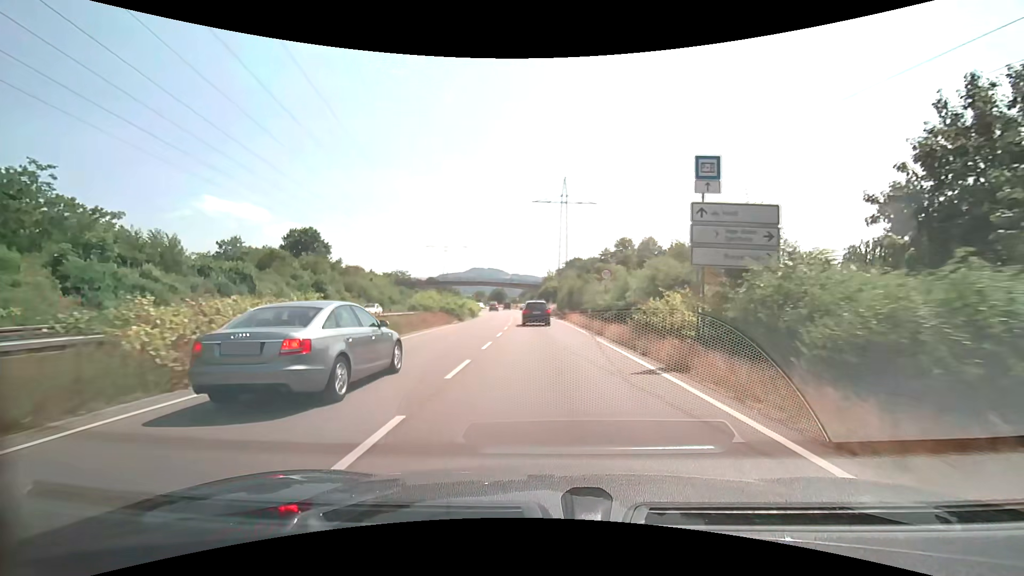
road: trunk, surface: asphalt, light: Day
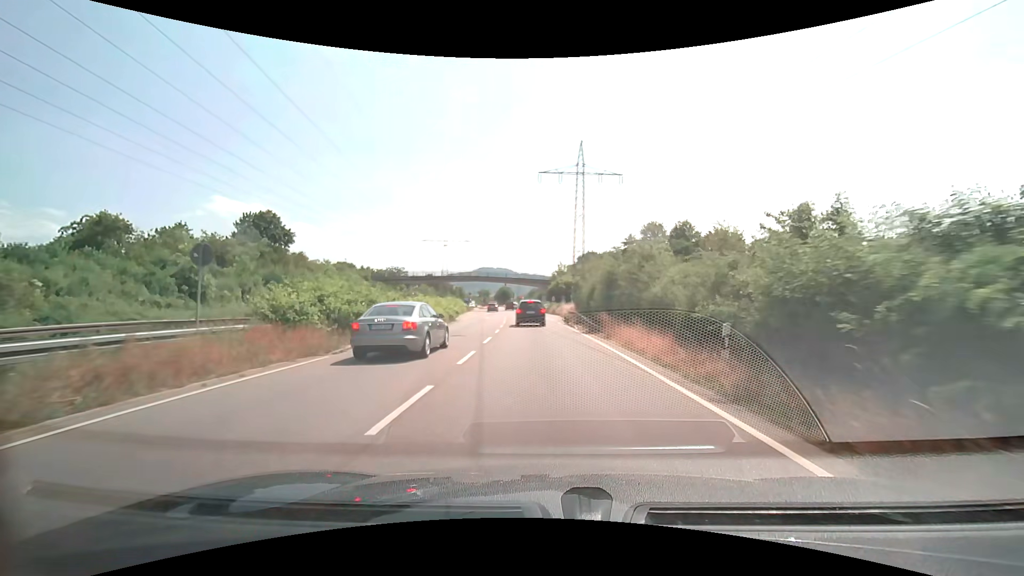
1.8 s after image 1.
(-0.1, +21.8) m; -1°
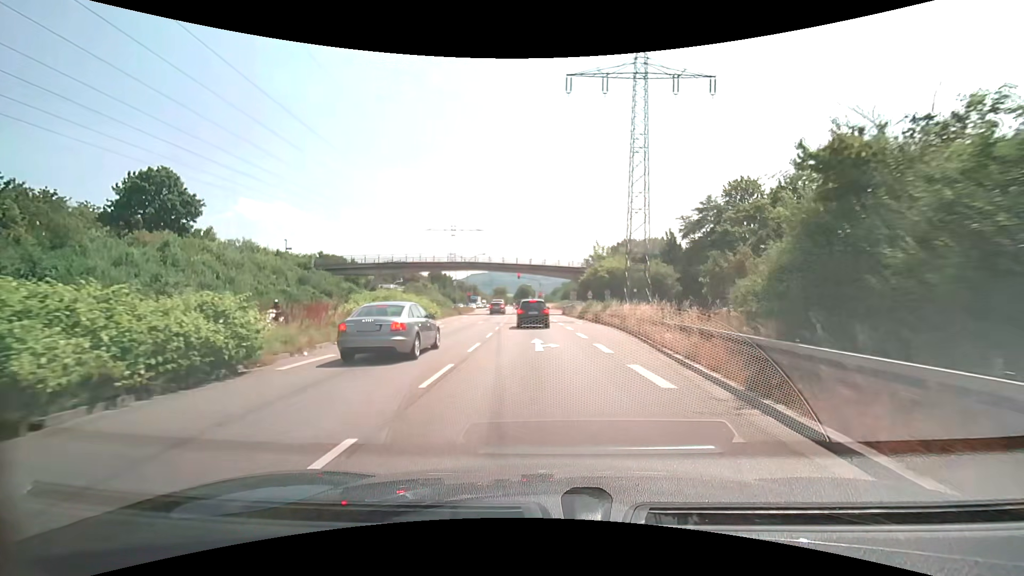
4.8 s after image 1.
(-0.7, +33.1) m; -2°
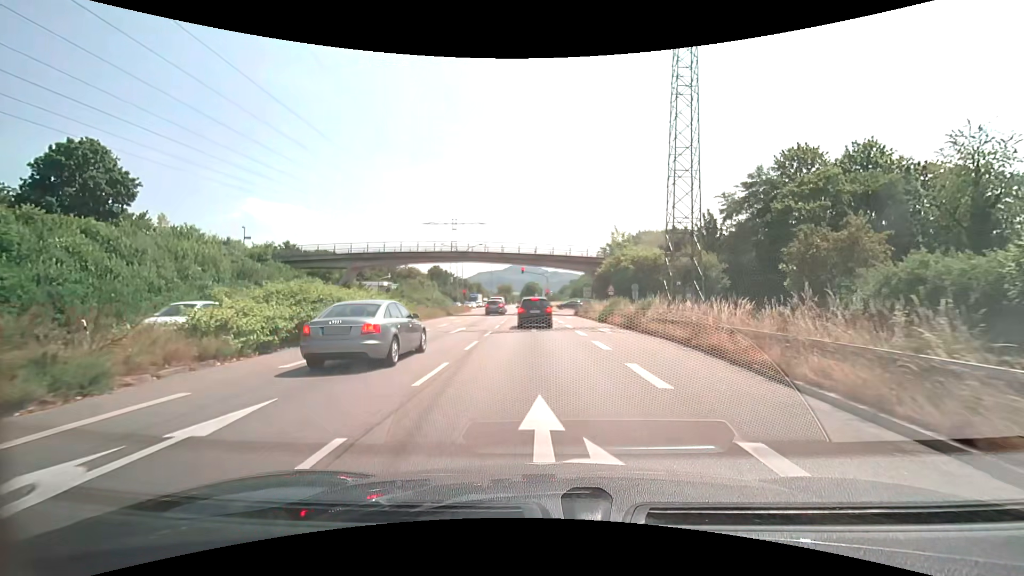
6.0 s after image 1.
(-0.1, +12.0) m; -1°
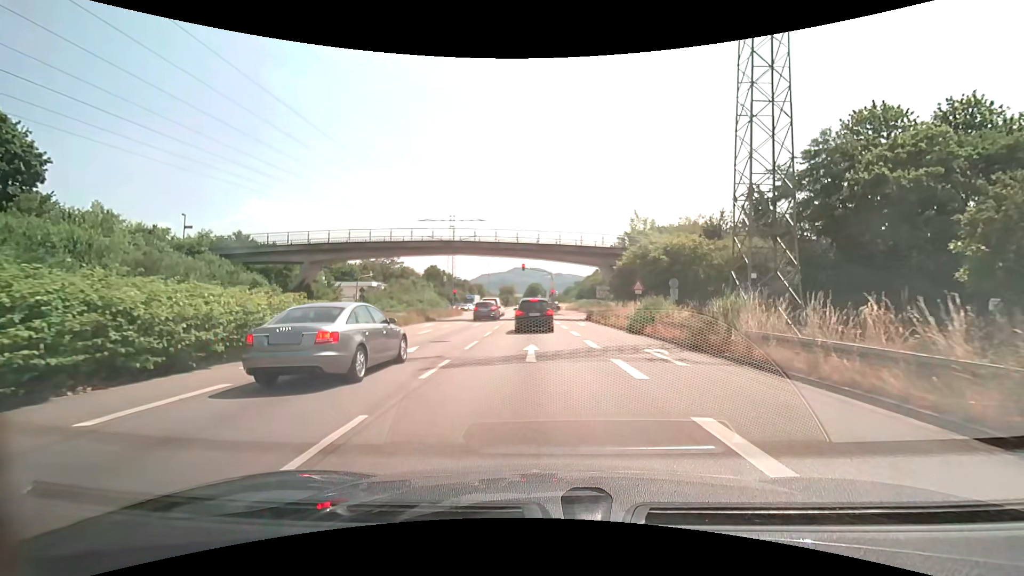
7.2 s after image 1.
(0.0, +10.8) m; 0°
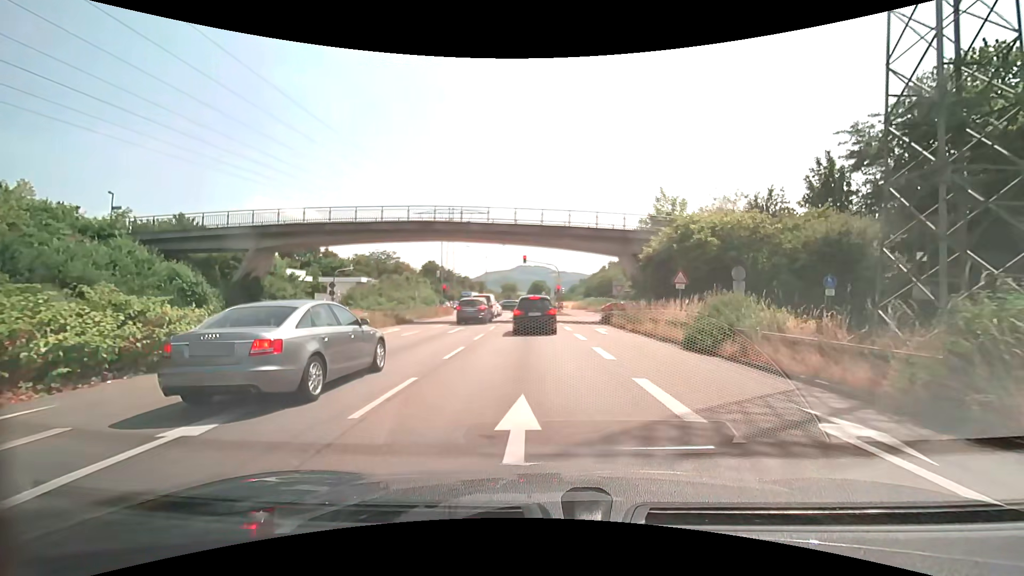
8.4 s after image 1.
(0.0, +9.0) m; 0°
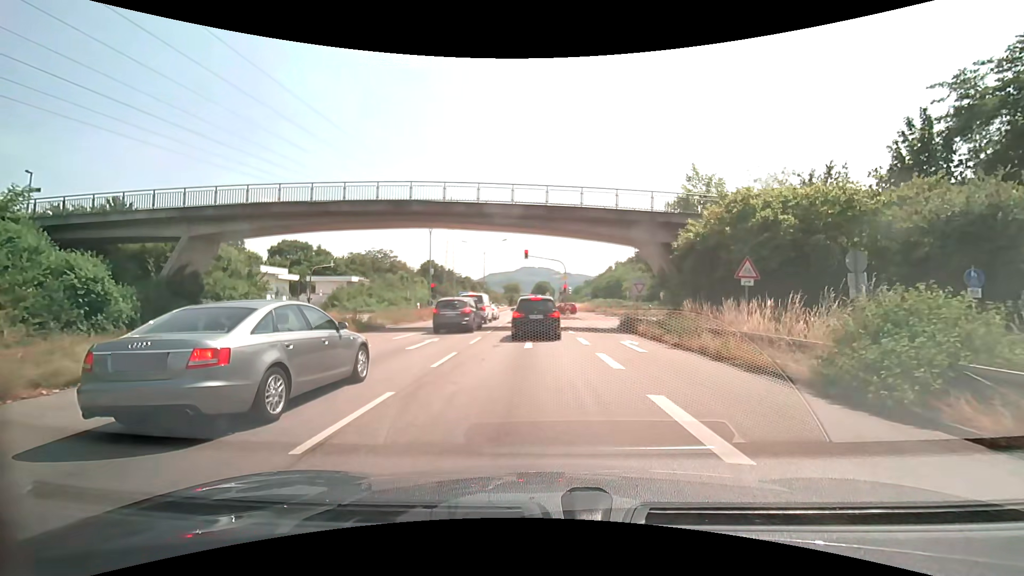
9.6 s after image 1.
(0.0, +7.2) m; -1°
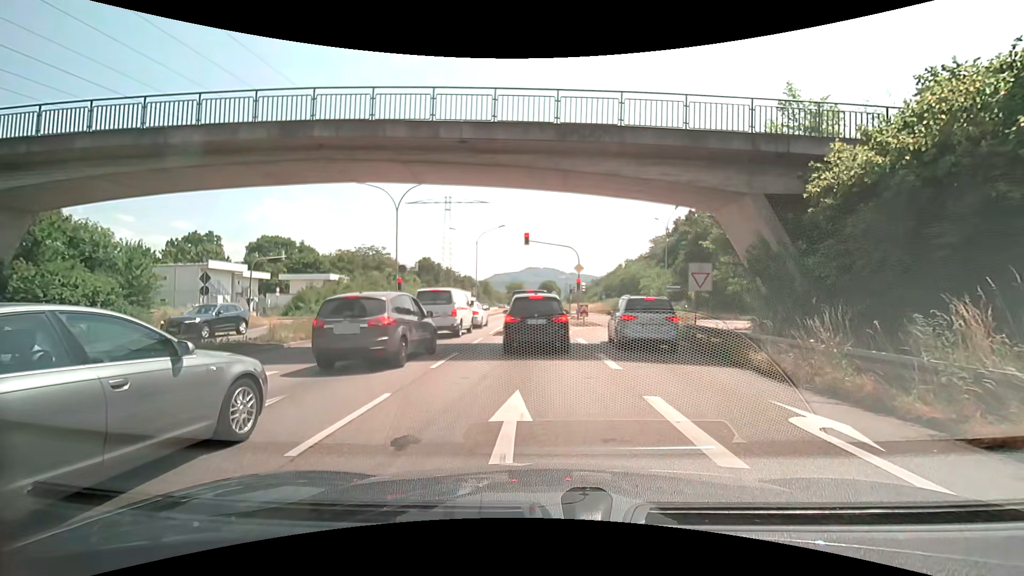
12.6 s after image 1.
(-0.1, +11.8) m; 0°
(0, +10) (0, +20) (-1, +30) (-1, +40) (-2, +50) (-2, +60) (-2, +70) (-3, +80) (-3, +90) (-3, +100) m
